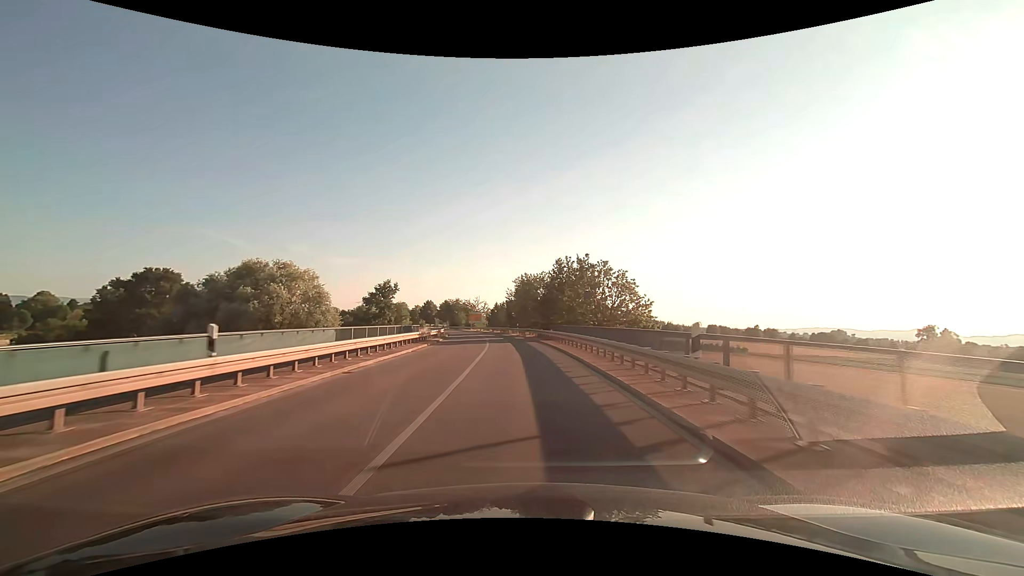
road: secondary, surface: asphalt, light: Day
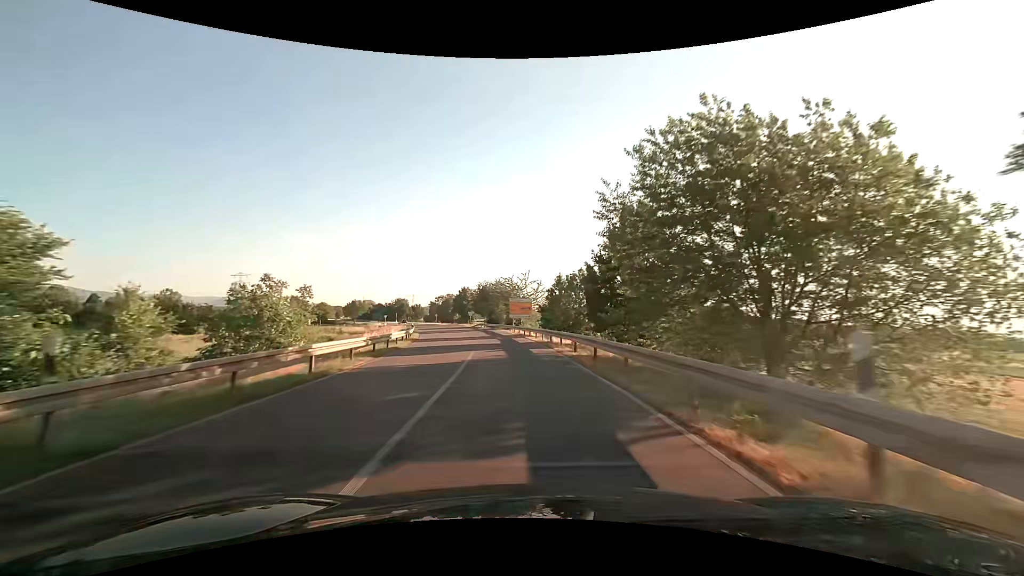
(-3.1, +51.5) m; -7°
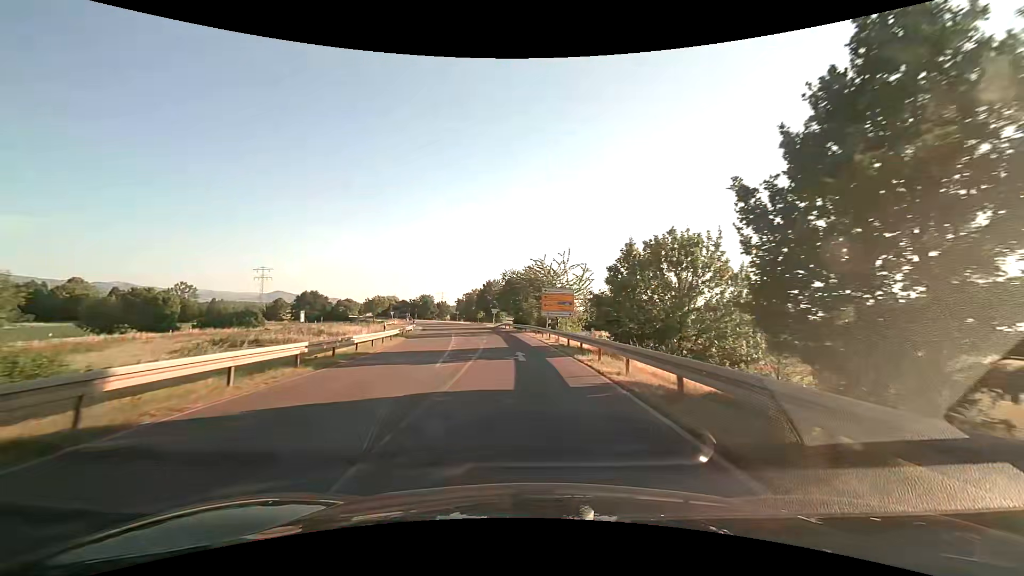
(-0.6, +19.4) m; -3°
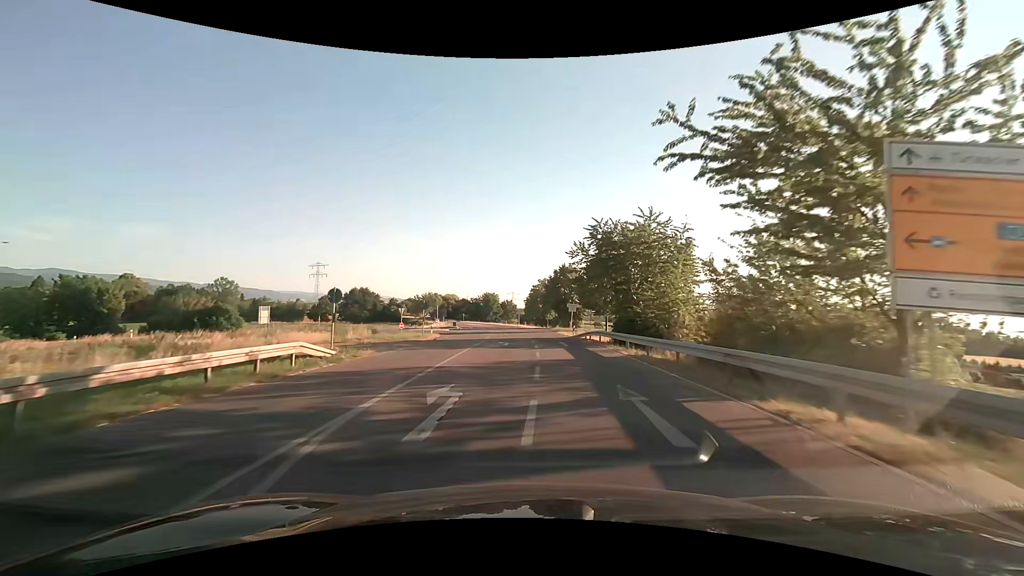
(-2.8, +36.9) m; -9°
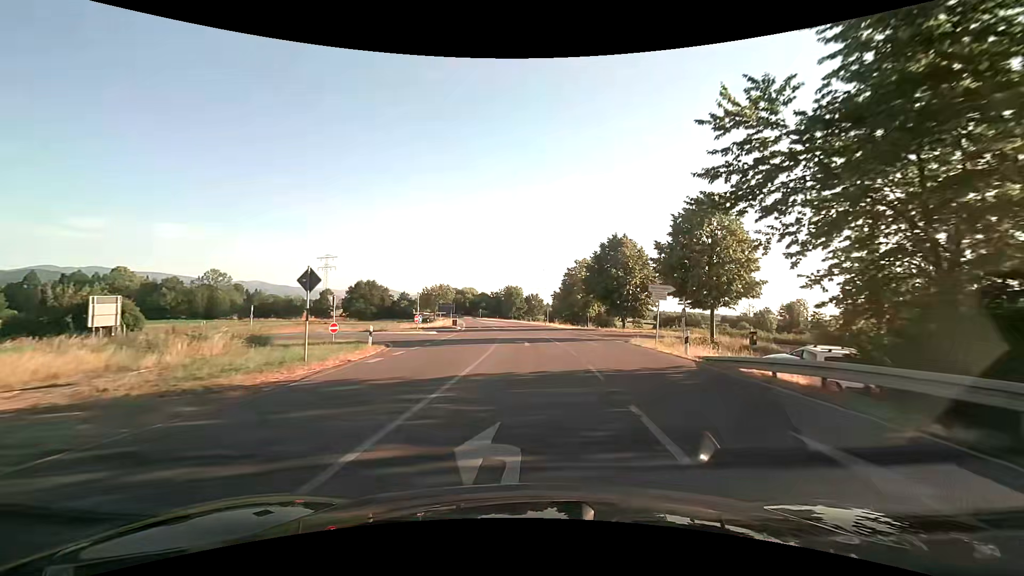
(-0.8, +24.5) m; -3°
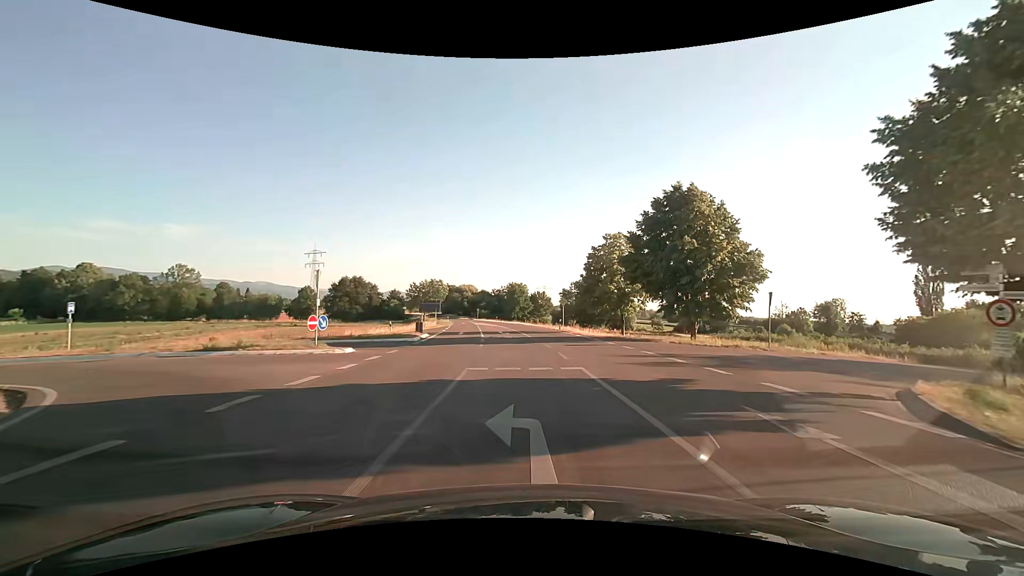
(-0.1, +19.5) m; -1°
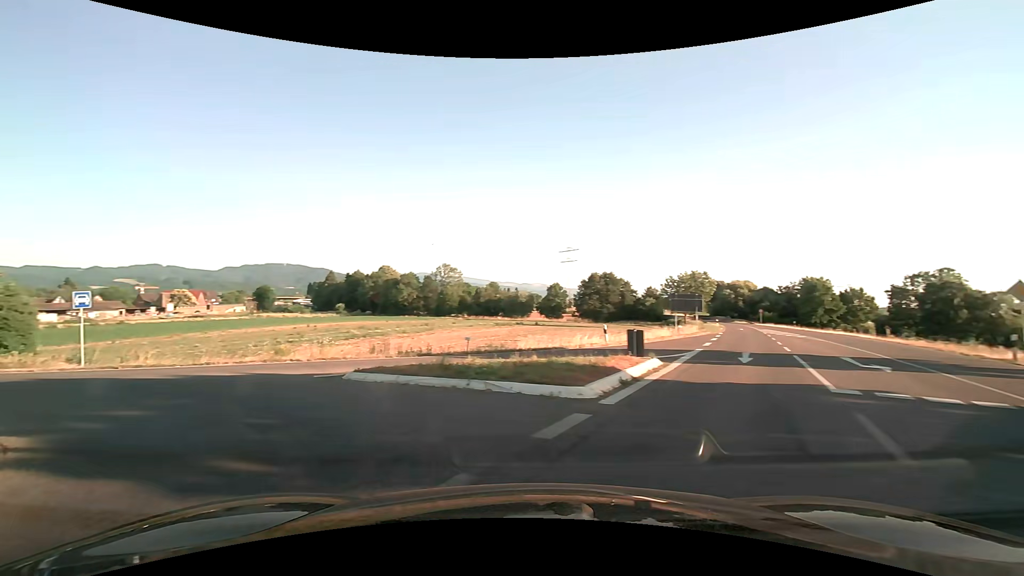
(-2.1, +19.9) m; -31°
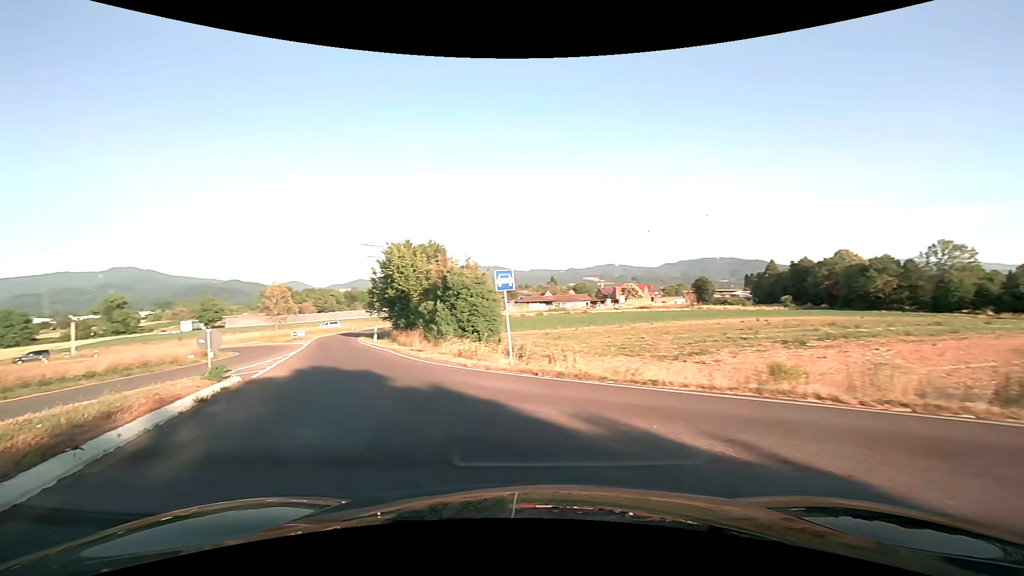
(-4.0, +9.2) m; -46°
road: trunk_link
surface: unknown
(-2, +10) (-6, +19) (-10, +28) (-14, +37) (-18, +47) (-21, +56) (-24, +66) (-26, +75) (-27, +85) (-27, +95) m
